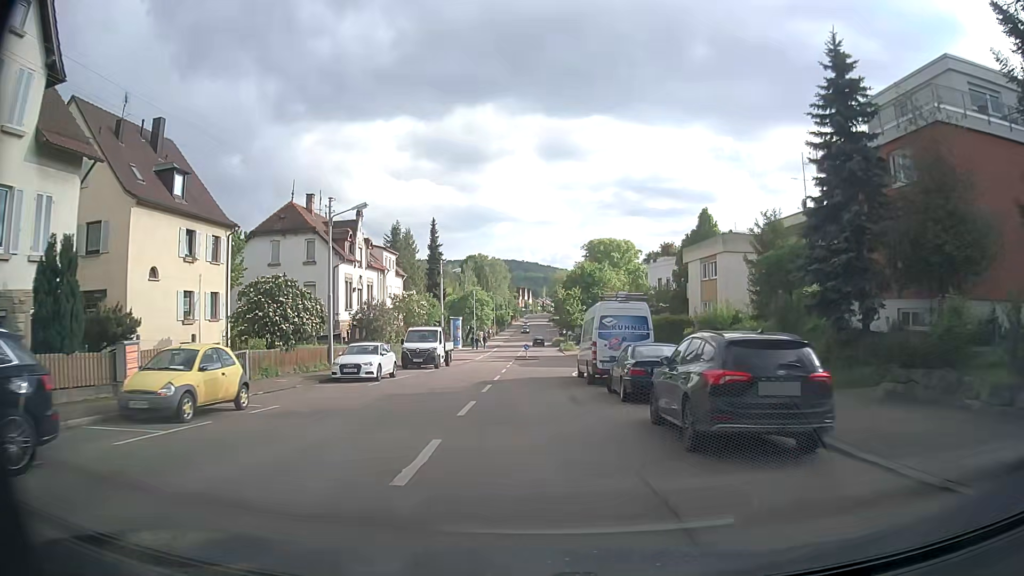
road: secondary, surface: asphalt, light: Day
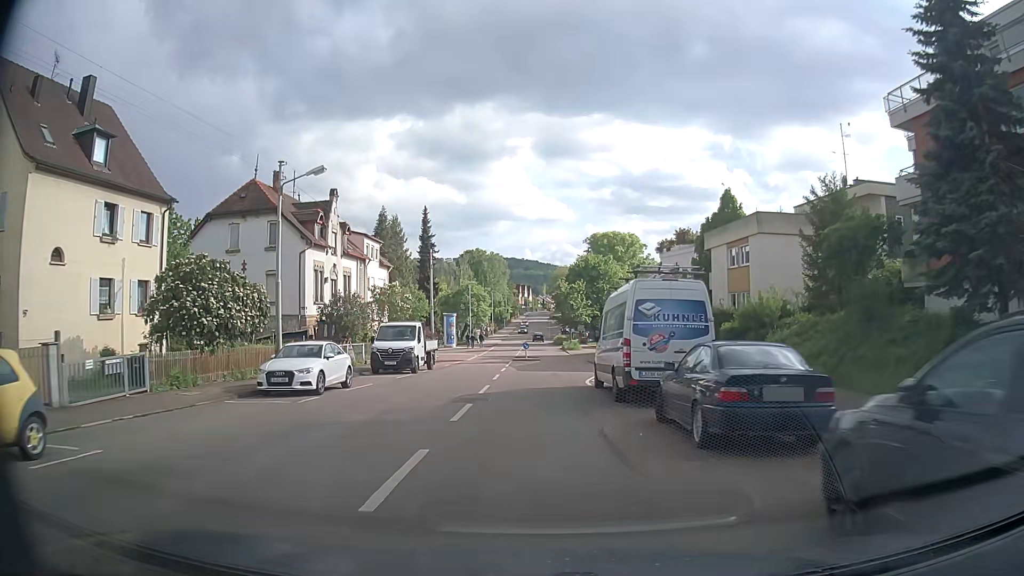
(0.0, +7.0) m; 0°
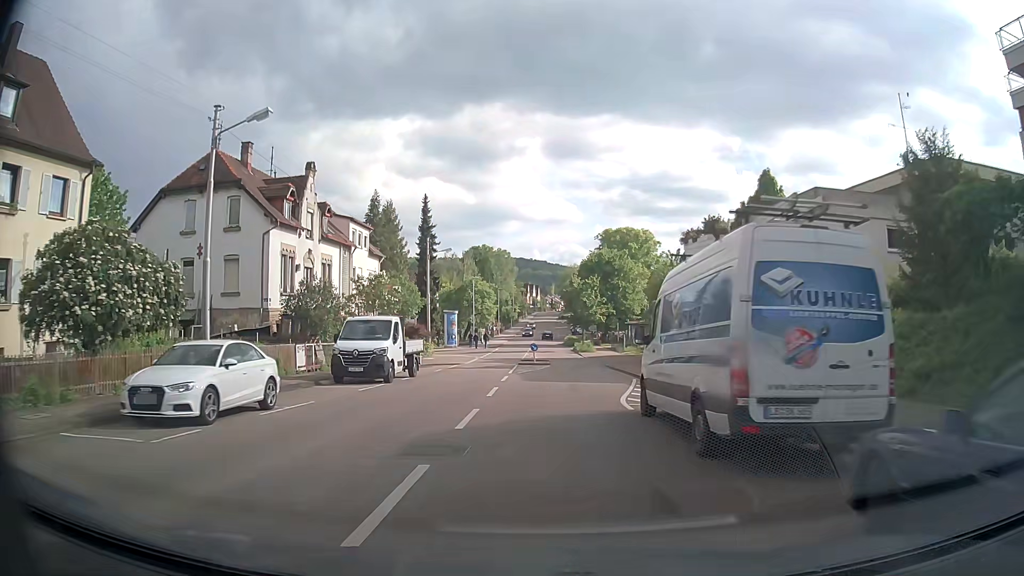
(0.0, +6.9) m; 0°
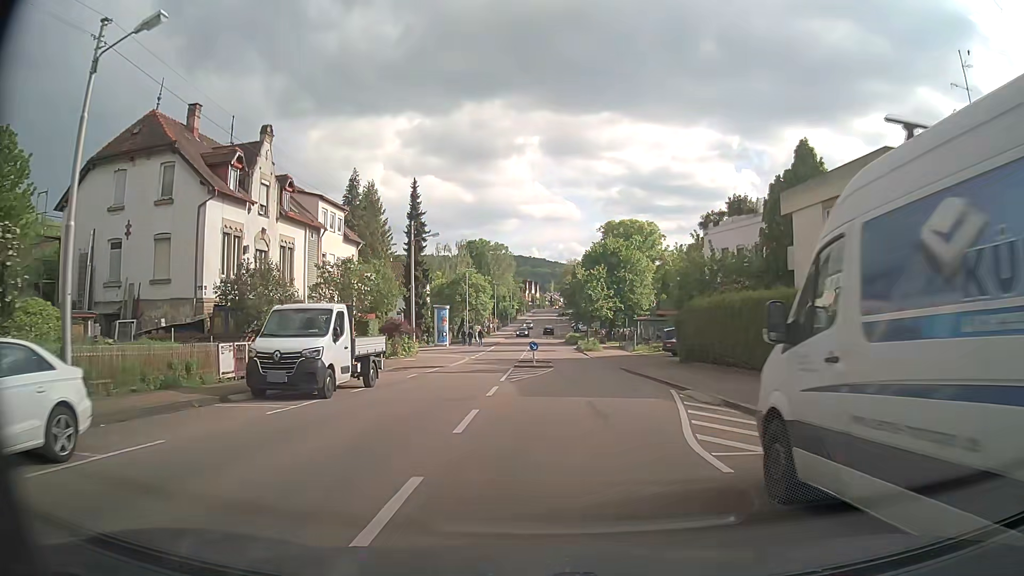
(0.0, +6.9) m; 0°
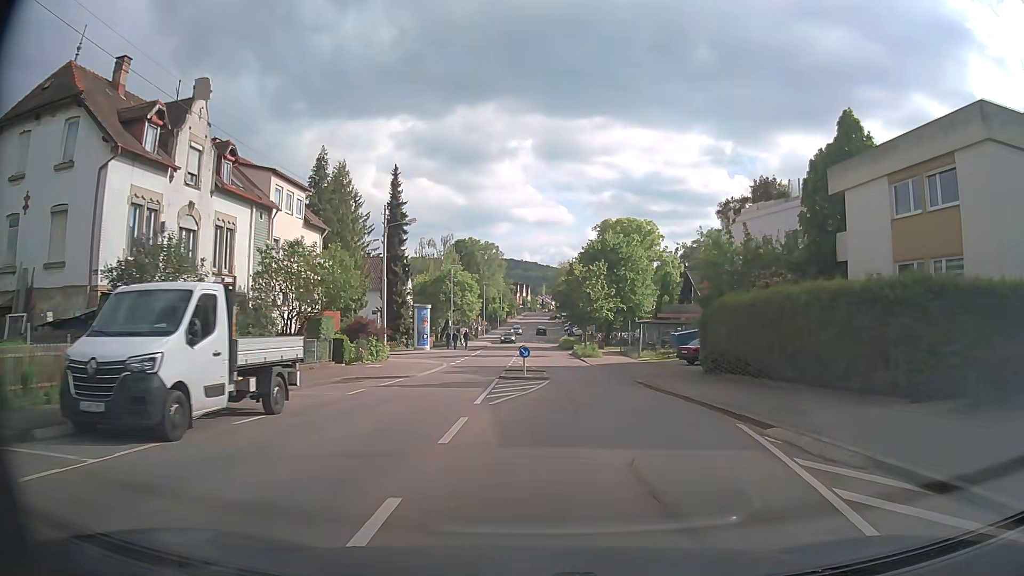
(0.0, +6.8) m; 0°
